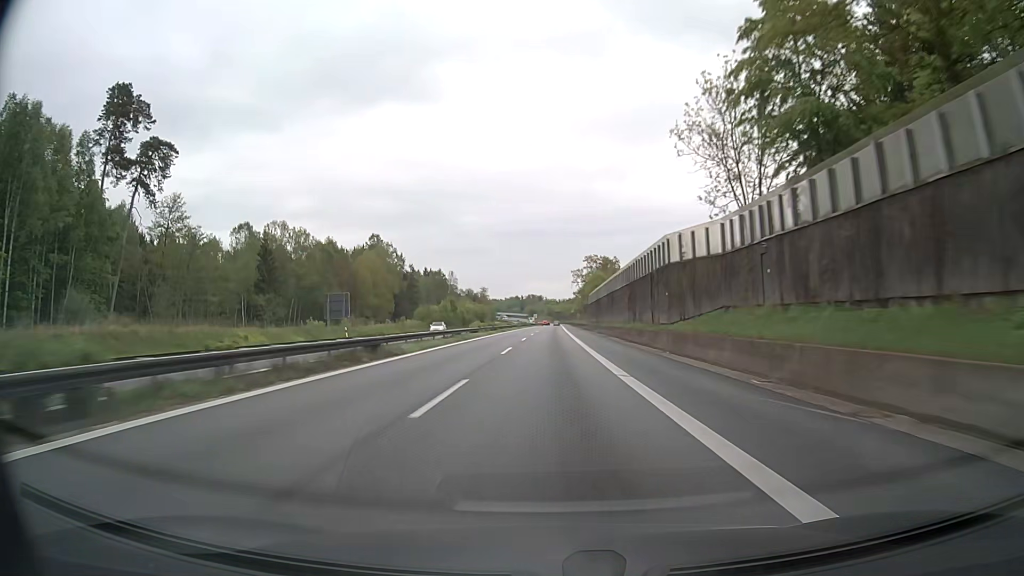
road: motorway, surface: asphalt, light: Day
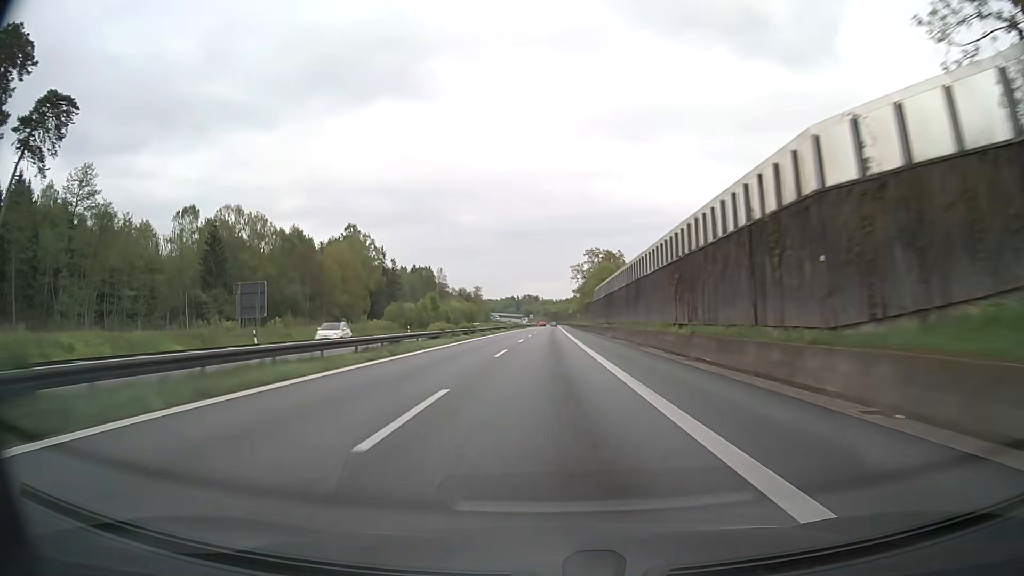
(0.0, +20.6) m; 0°
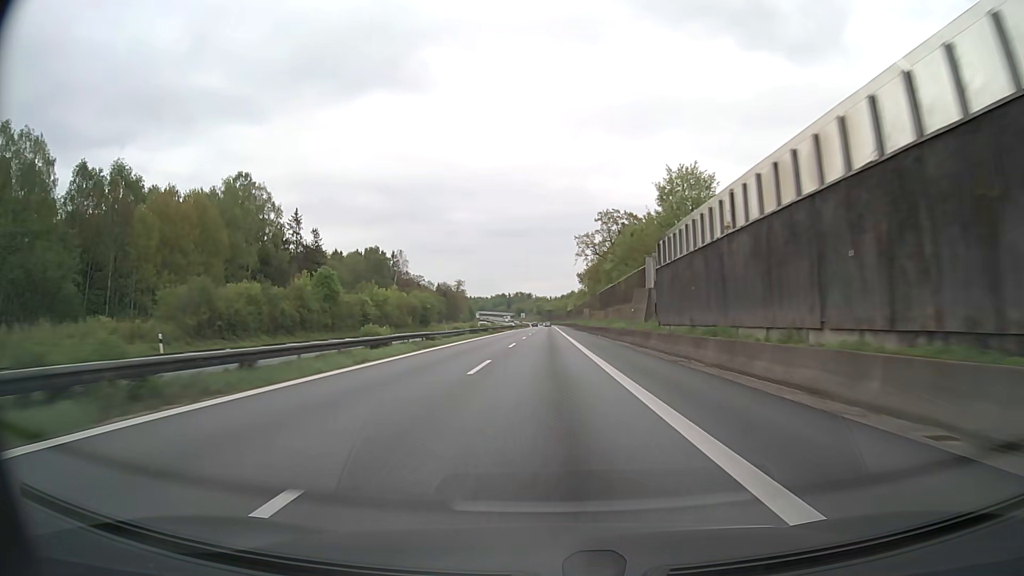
(+0.3, +61.9) m; +1°
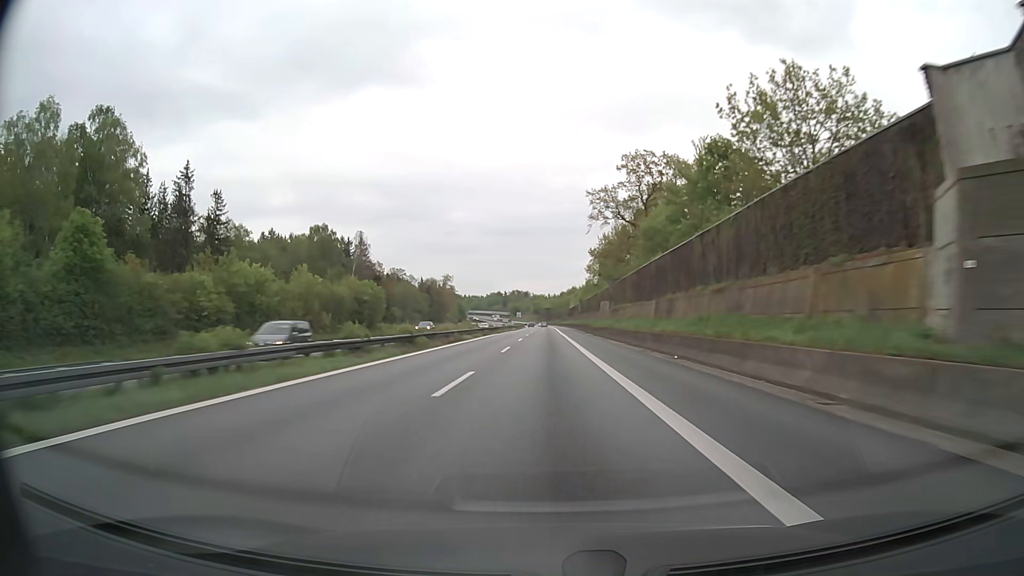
(0.0, +41.3) m; 0°
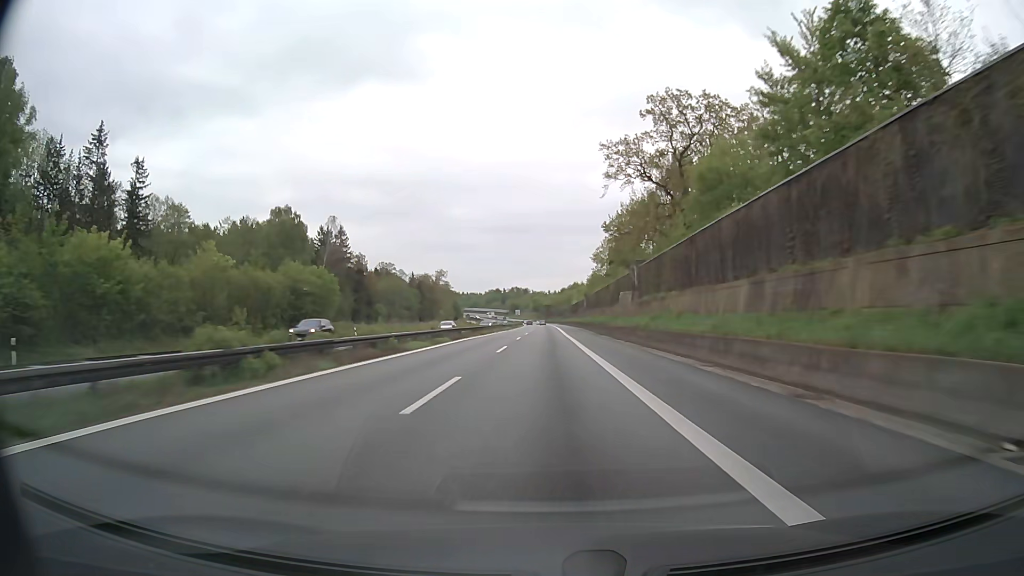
(0.0, +20.7) m; 0°
(0, +10) (0, +20) (0, +30) (0, +40) (0, +50) (0, +60) (0, +70) (0, +80) (0, +90) (0, +100) m
